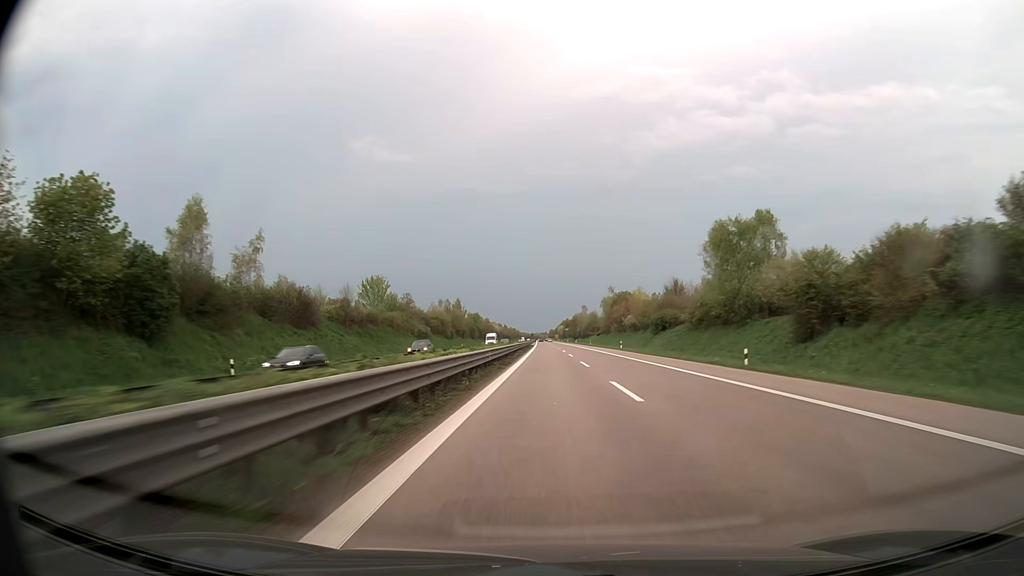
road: trunk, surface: asphalt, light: Day
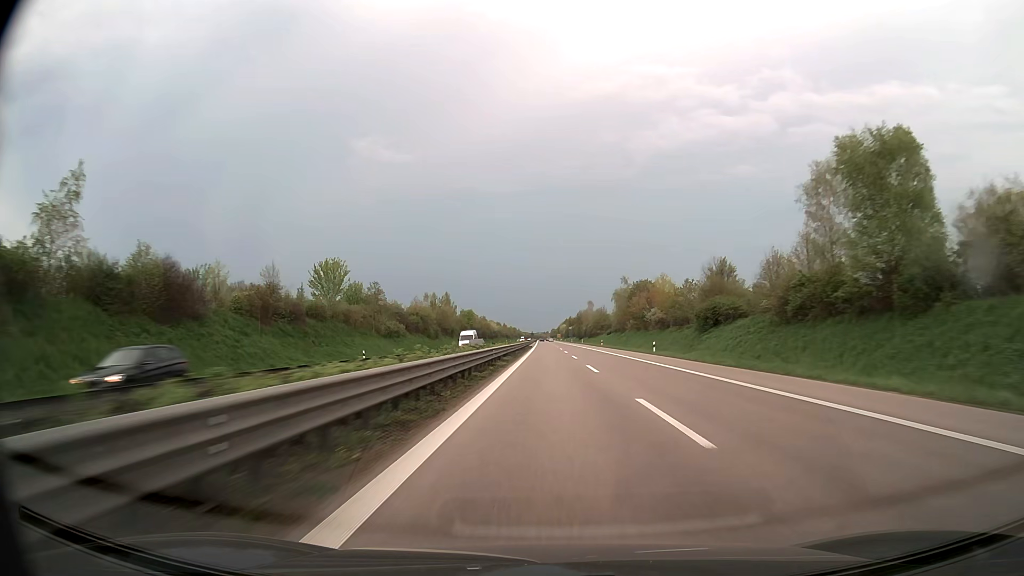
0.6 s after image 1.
(0.0, +23.7) m; 0°
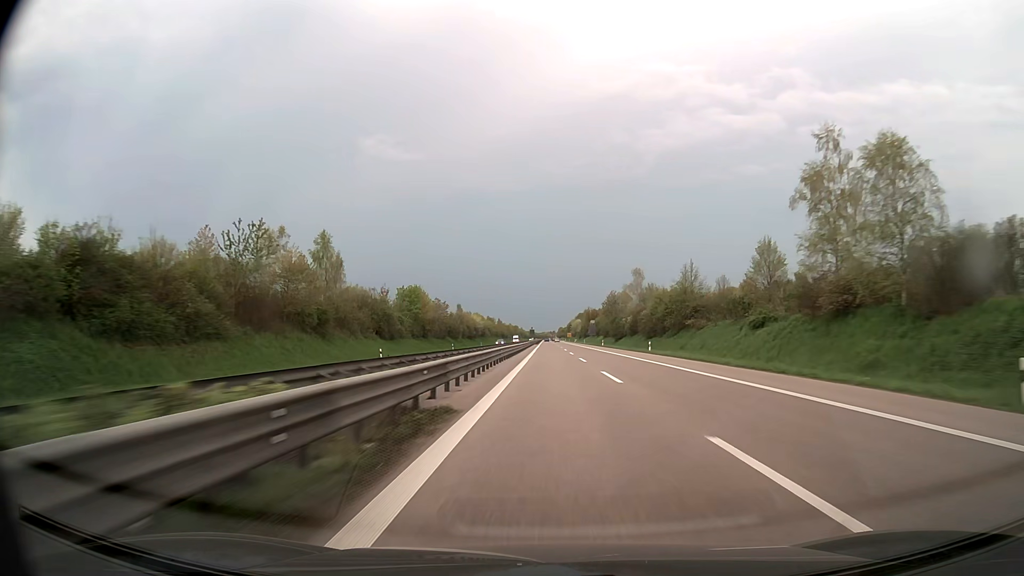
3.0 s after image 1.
(-0.7, +95.1) m; -1°
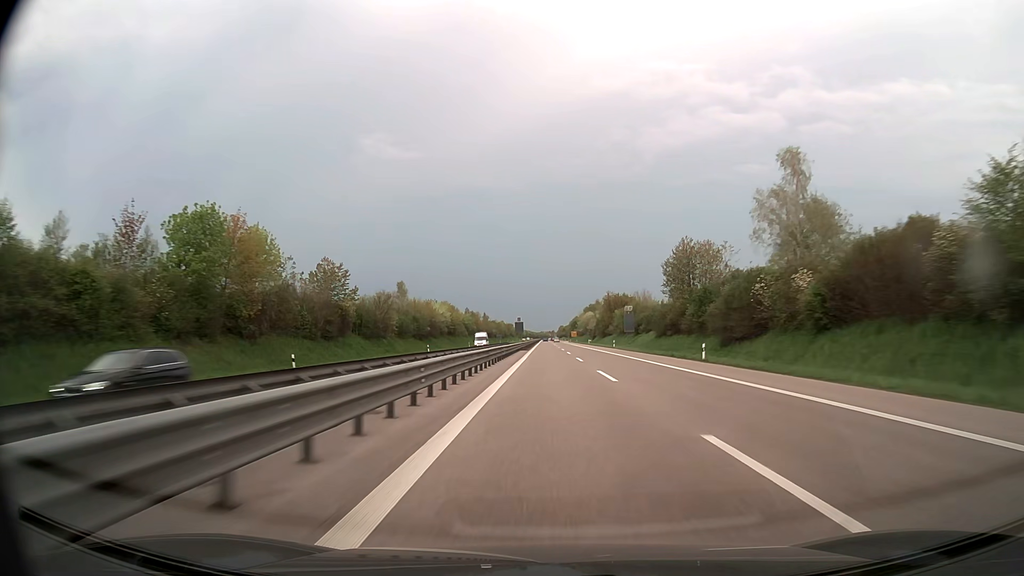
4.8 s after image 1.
(0.0, +71.5) m; 0°
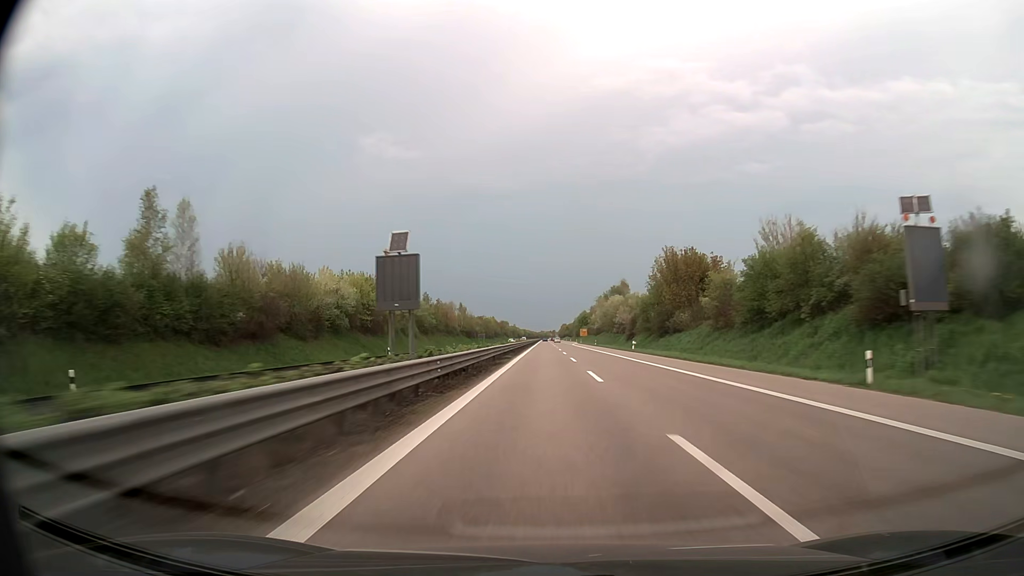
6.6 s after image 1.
(0.0, +71.5) m; 0°
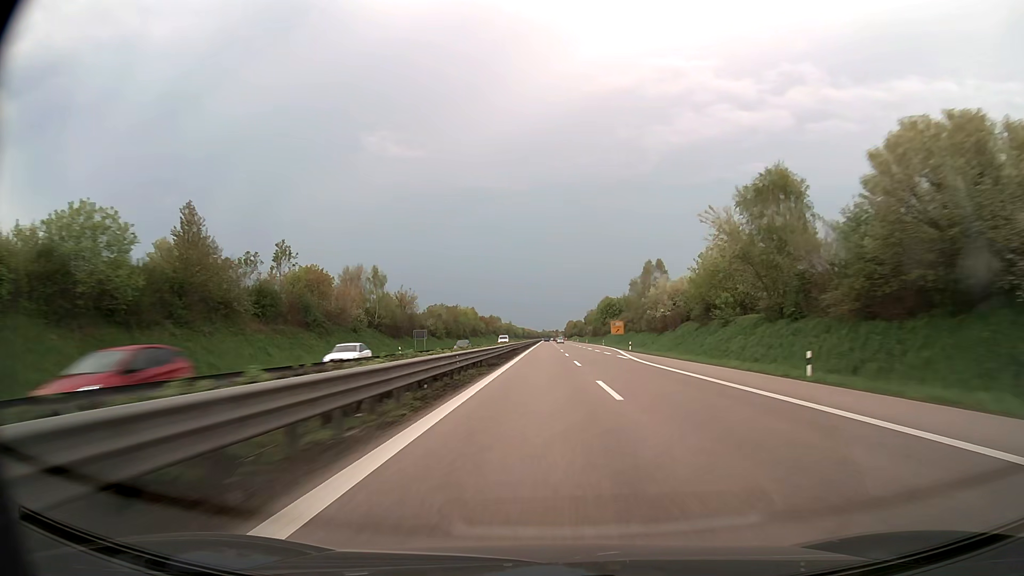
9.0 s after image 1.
(-0.3, +95.3) m; 0°
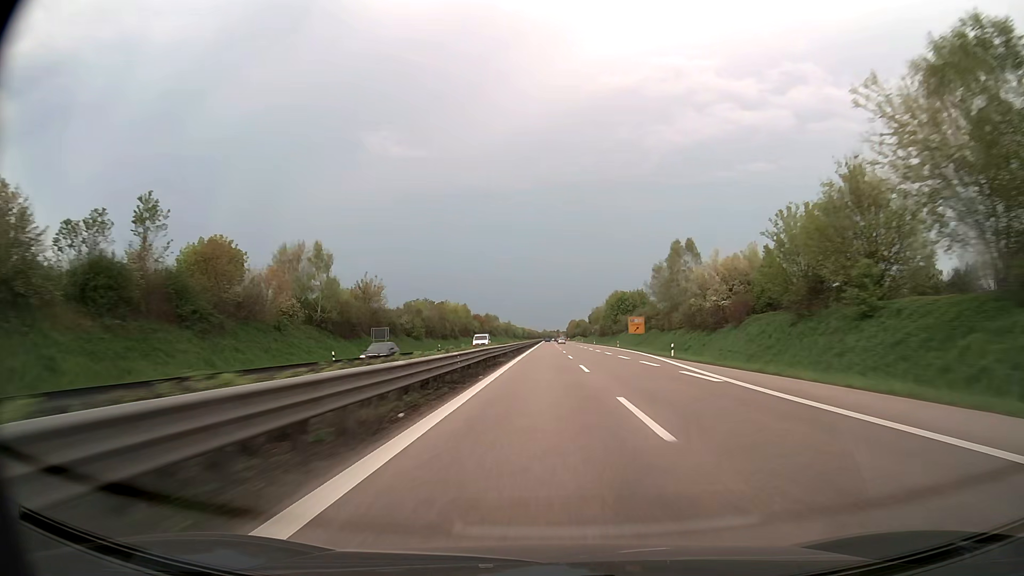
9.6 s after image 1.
(0.0, +23.8) m; 0°
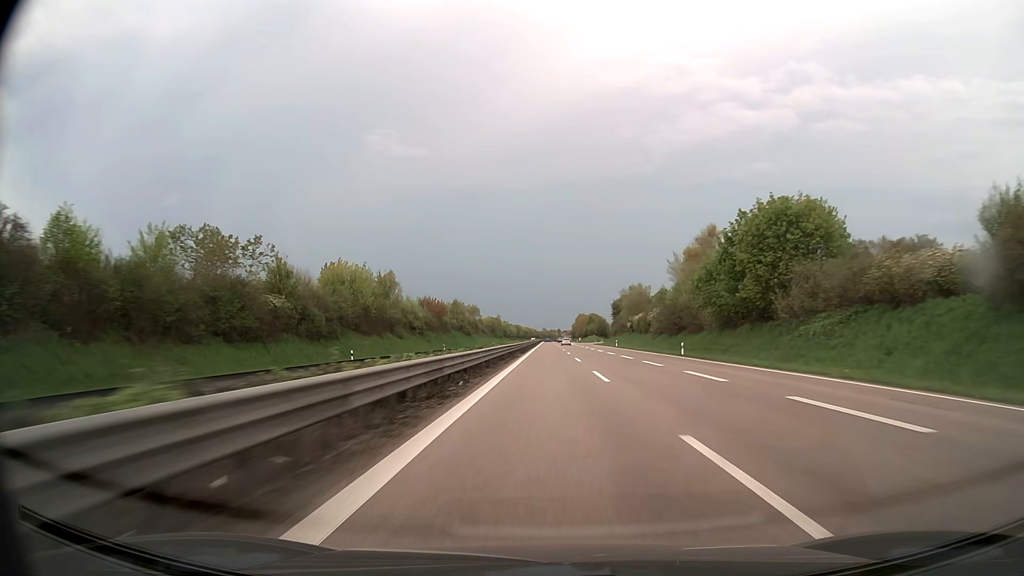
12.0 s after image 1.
(-0.2, +95.4) m; 0°
(0, +10) (0, +20) (0, +30) (0, +40) (0, +50) (0, +60) (0, +70) (0, +80) (0, +90) (0, +100) m
